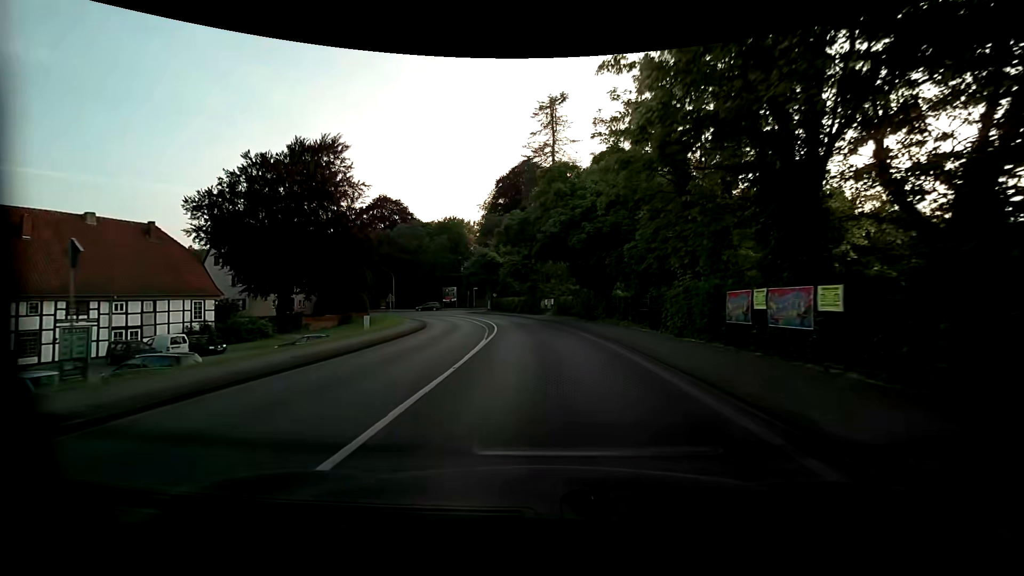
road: primary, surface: asphalt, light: Day
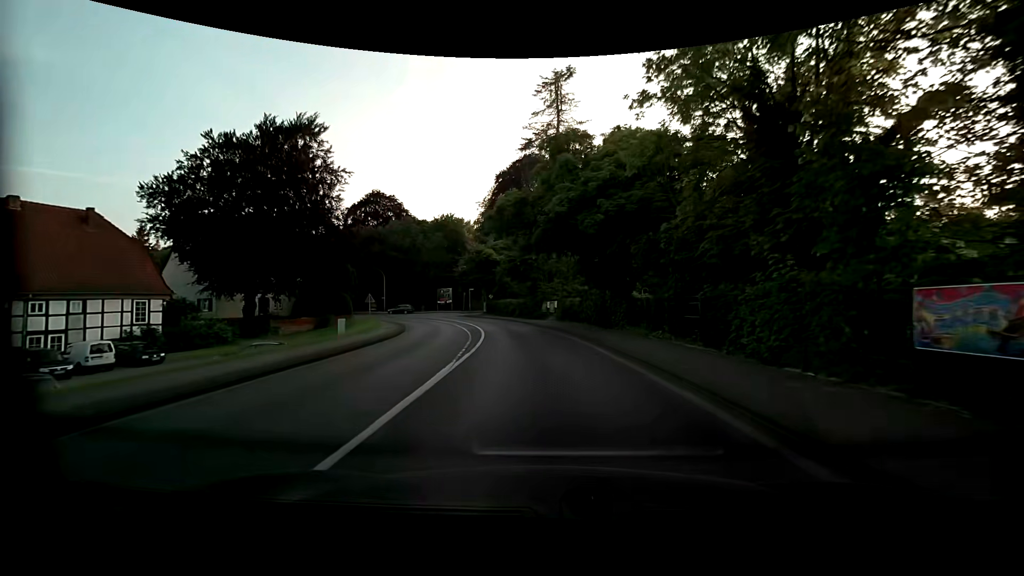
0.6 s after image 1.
(0.0, +6.6) m; 0°
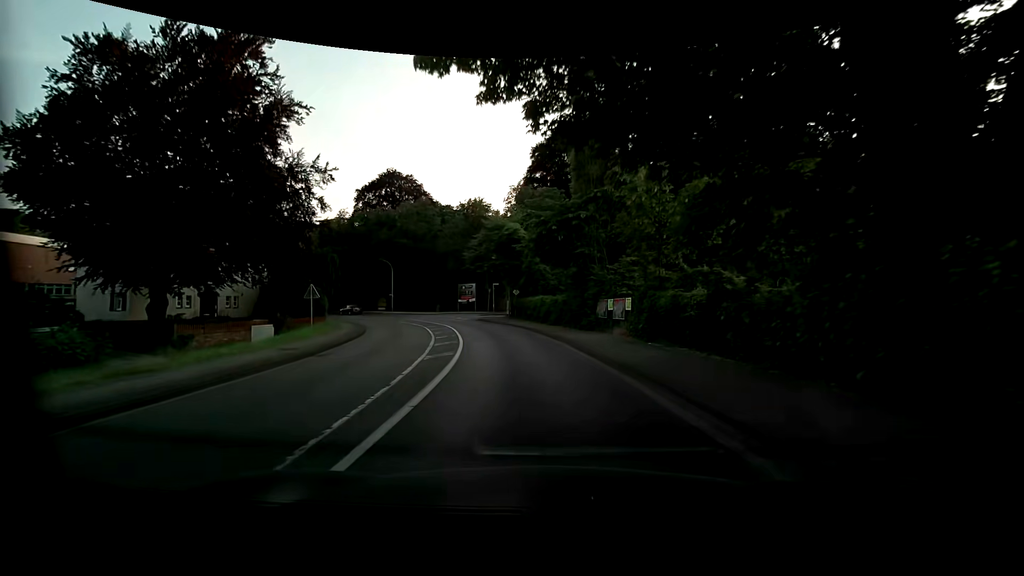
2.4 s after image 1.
(-0.4, +18.3) m; -4°
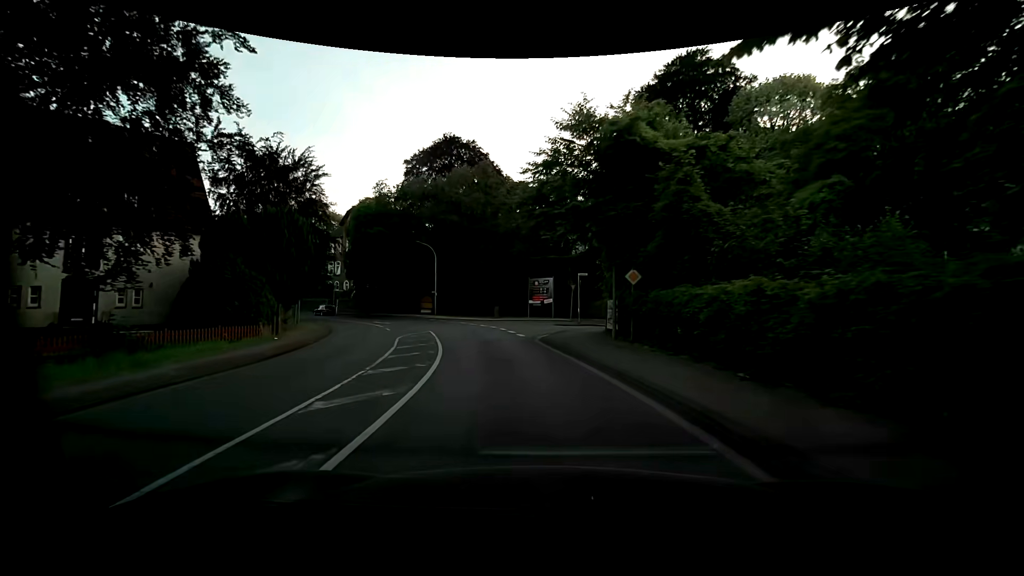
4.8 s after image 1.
(-1.9, +23.1) m; -10°
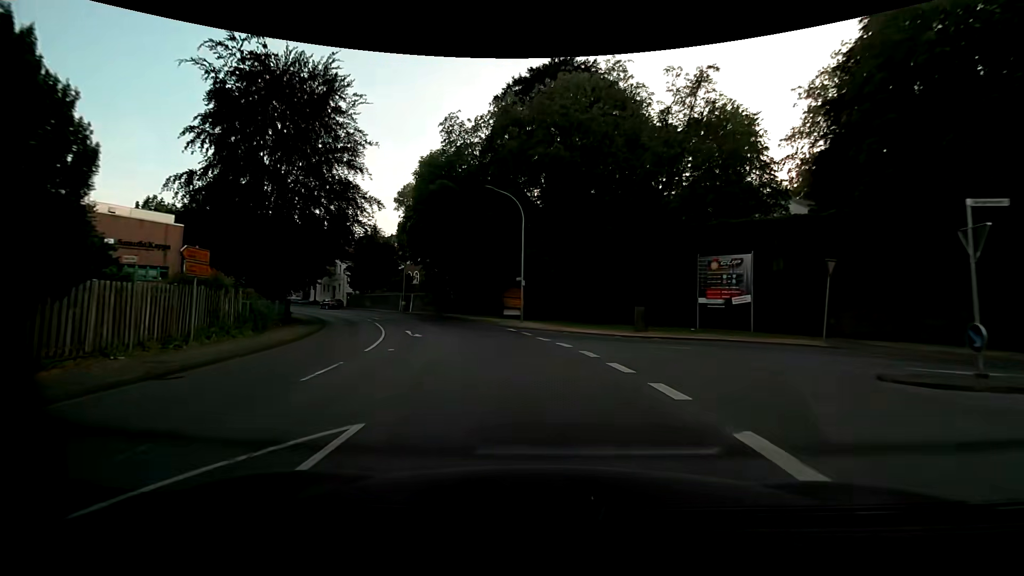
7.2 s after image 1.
(-2.8, +23.9) m; -14°
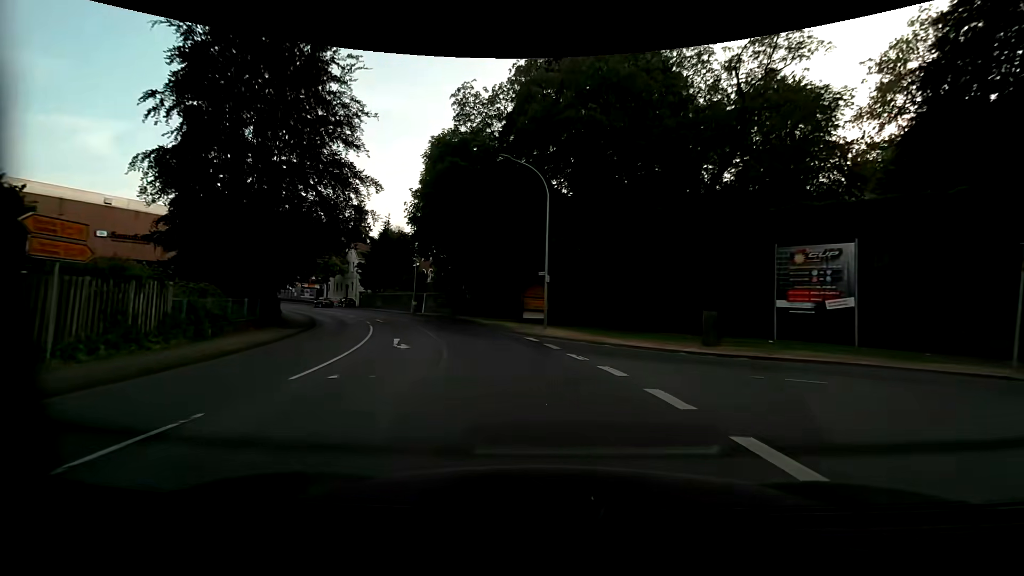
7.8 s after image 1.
(-0.2, +6.2) m; -3°
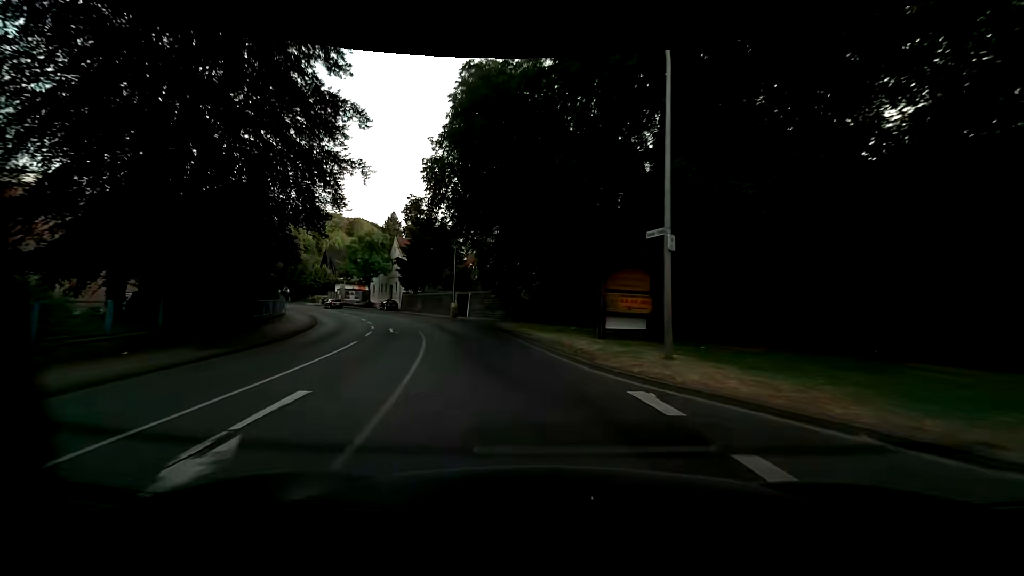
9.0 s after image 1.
(-0.7, +12.7) m; -8°
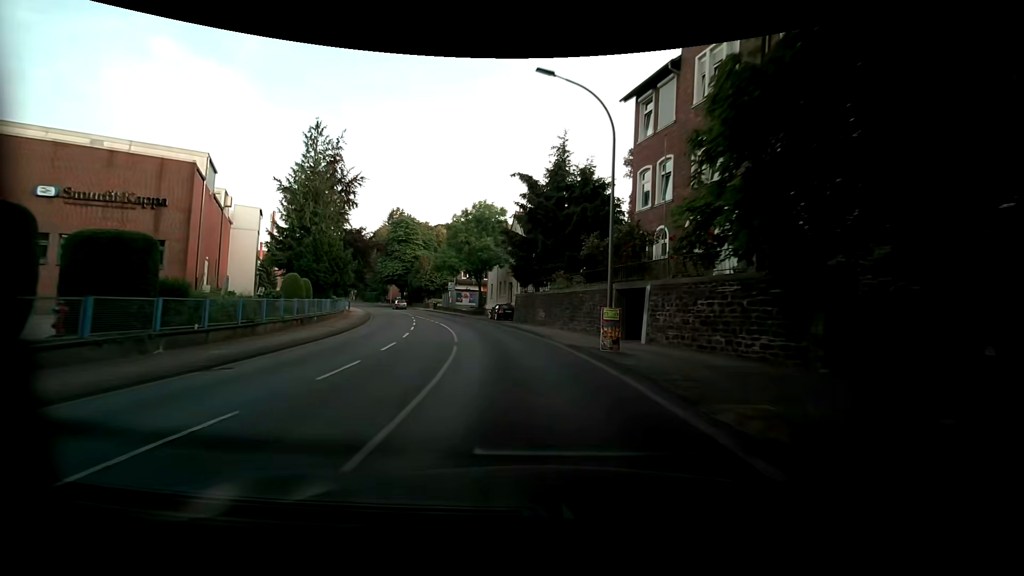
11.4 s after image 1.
(-4.2, +25.9) m; -17°
(0, +10) (-1, +20) (-3, +30) (-6, +39) (-9, +49) (-13, +58) (-17, +67) (-21, +77) (-25, +86) (-29, +95) m
